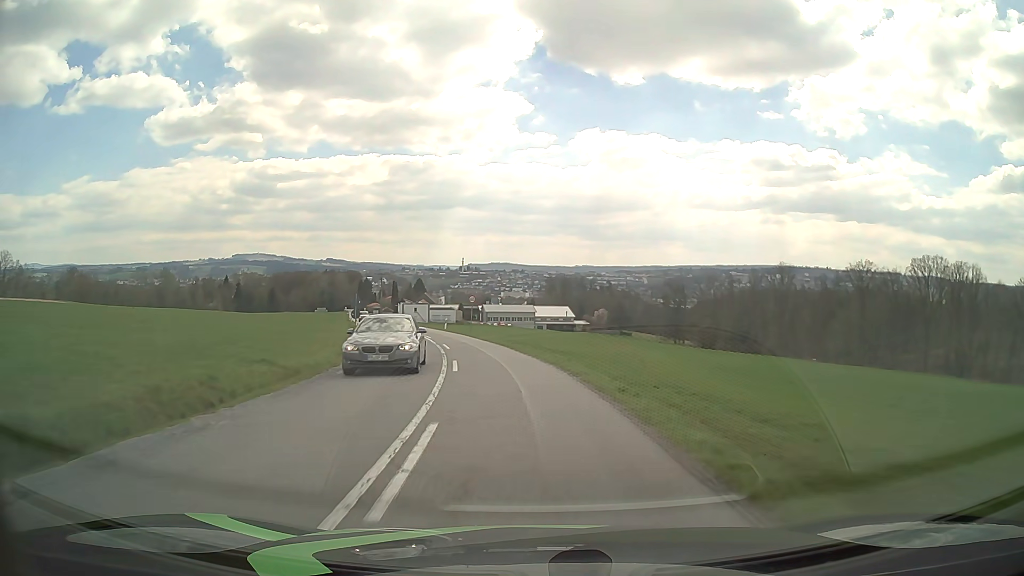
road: tertiary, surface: asphalt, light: Day
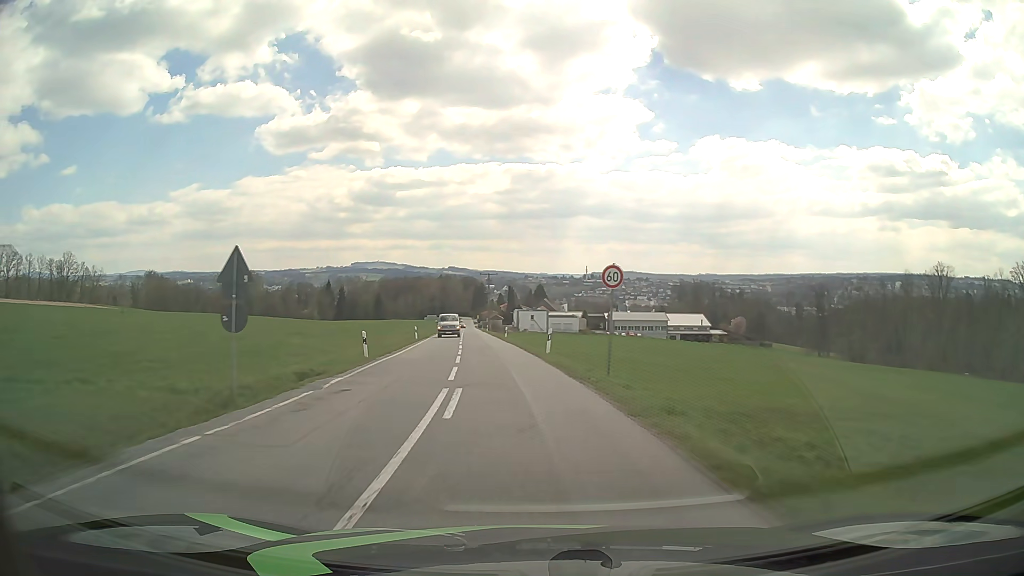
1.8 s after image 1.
(-2.9, +30.6) m; -10°
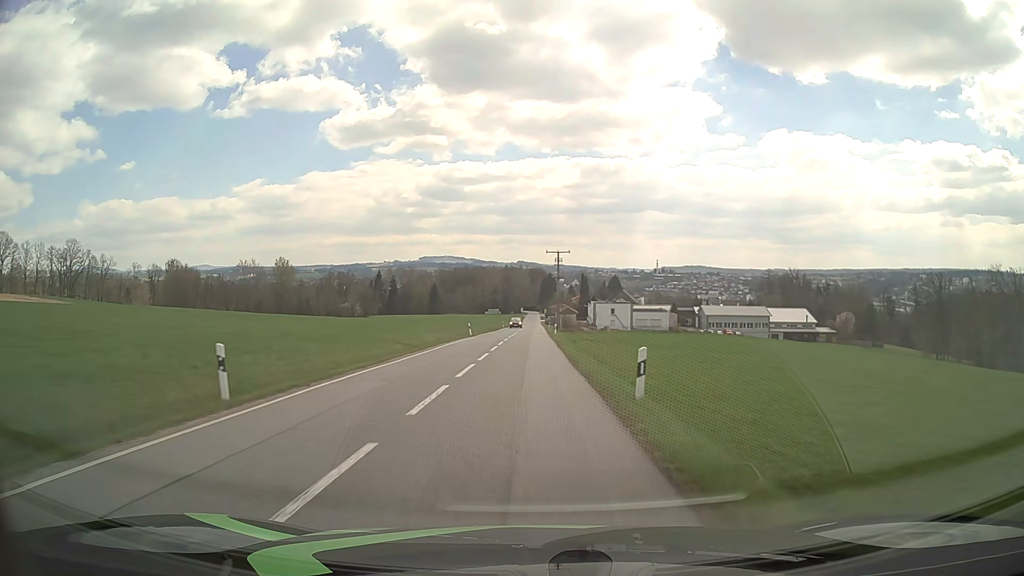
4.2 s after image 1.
(-2.6, +40.9) m; -6°
